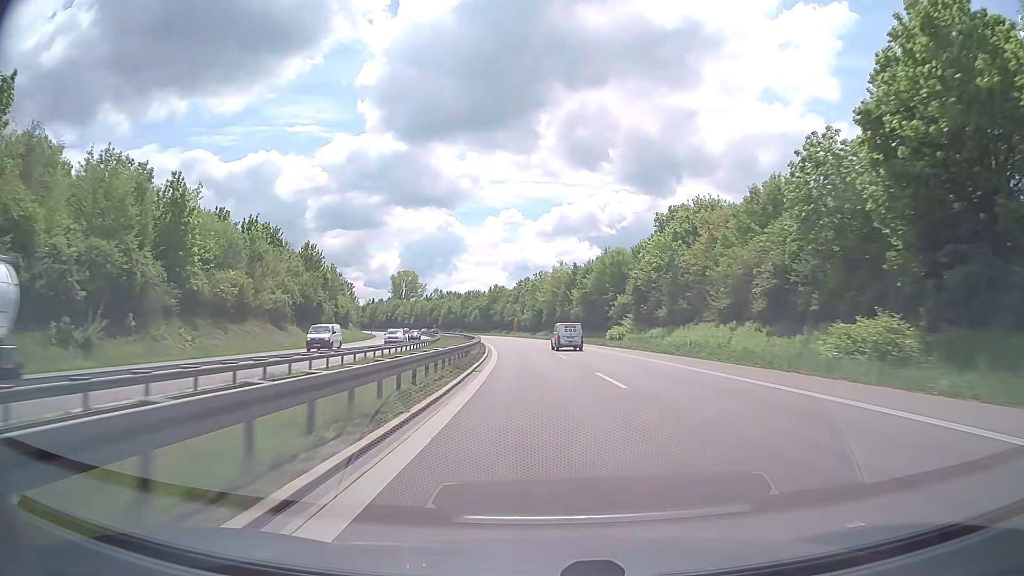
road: trunk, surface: asphalt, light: Day
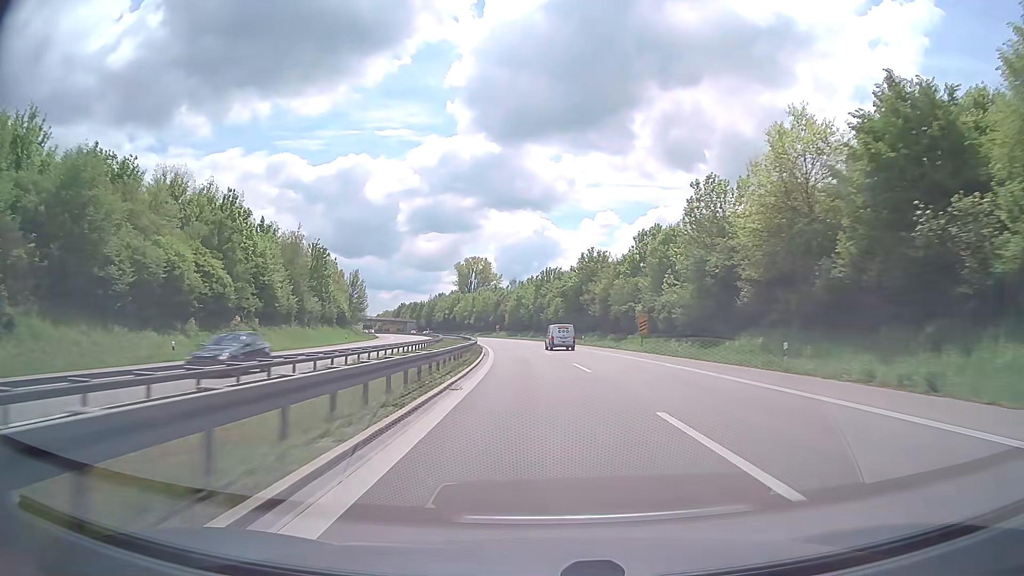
(-5.9, +83.0) m; -8°
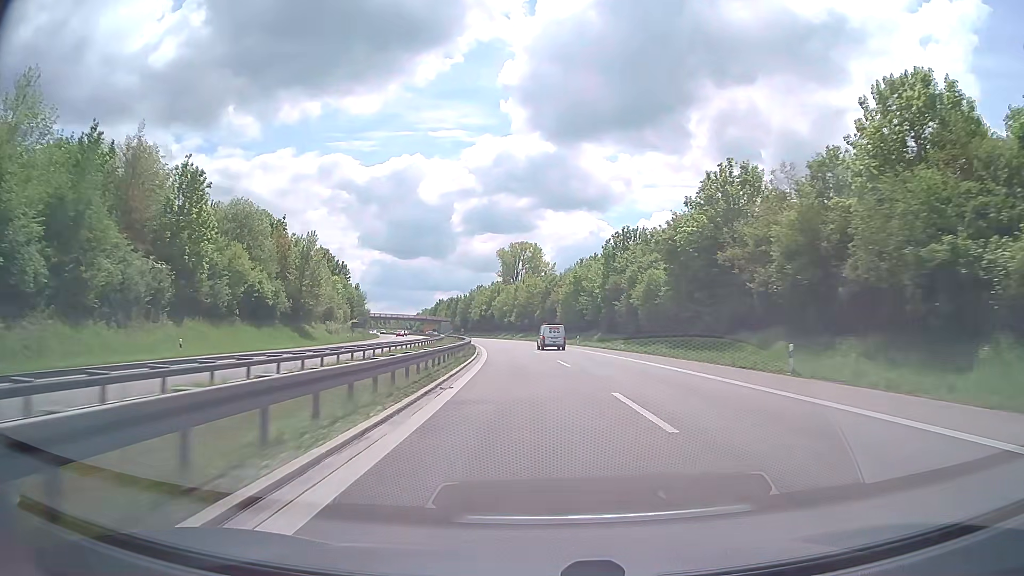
(-2.0, +50.3) m; -5°
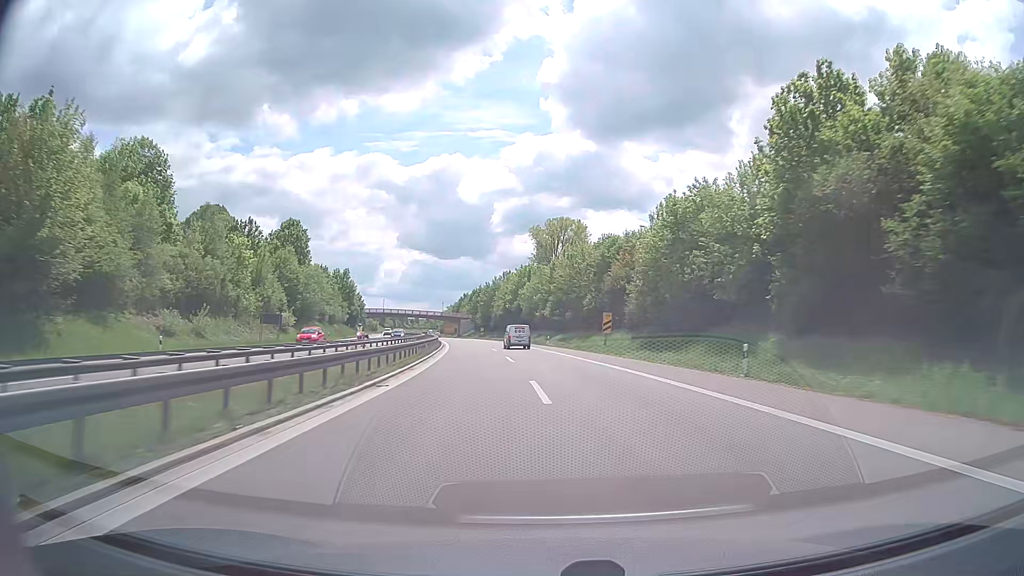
(-1.4, +50.4) m; -3°
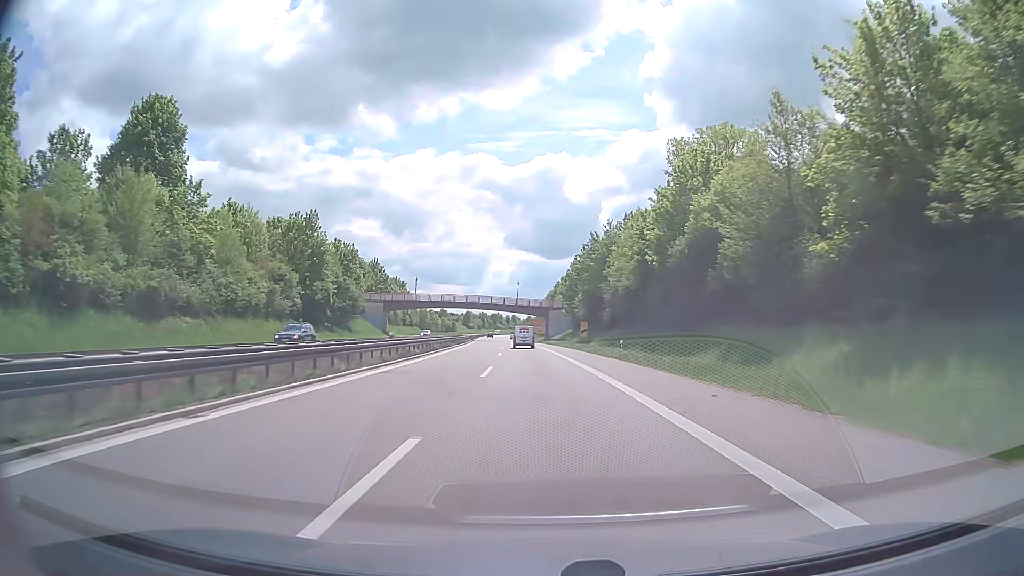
(-6.7, +82.5) m; -9°
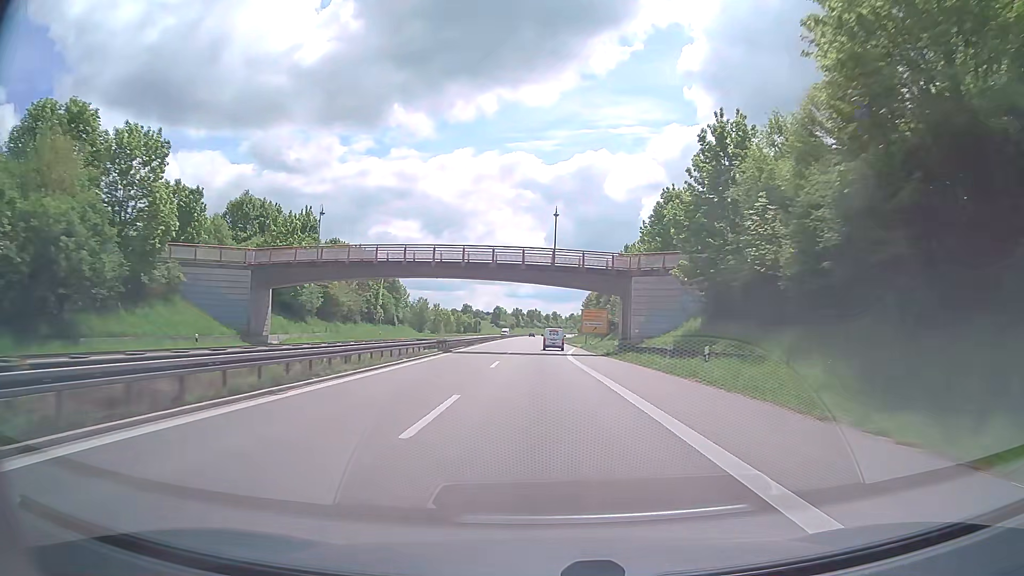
(-2.3, +66.4) m; -3°
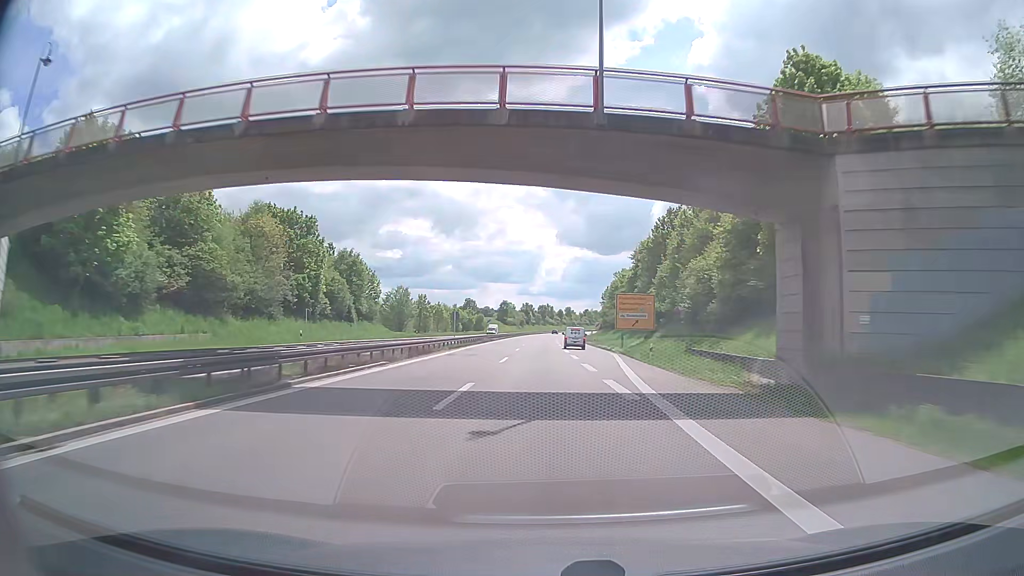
(-0.4, +33.2) m; -1°
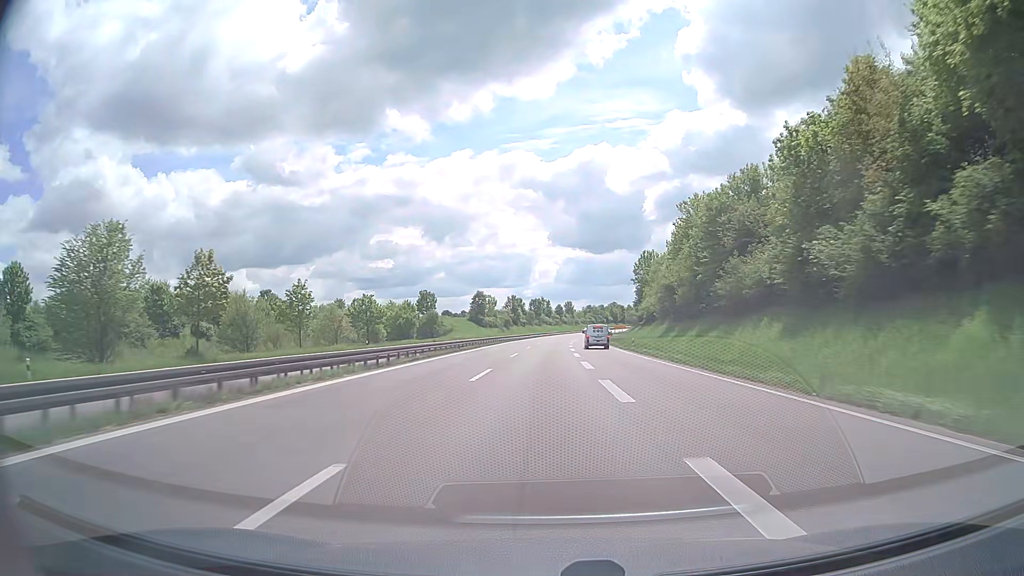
(-0.1, +83.4) m; 0°
(0, +10) (0, +20) (0, +30) (0, +40) (0, +50) (+1, +60) (+1, +70) (+2, +80) (+2, +90) (+3, +100) m
